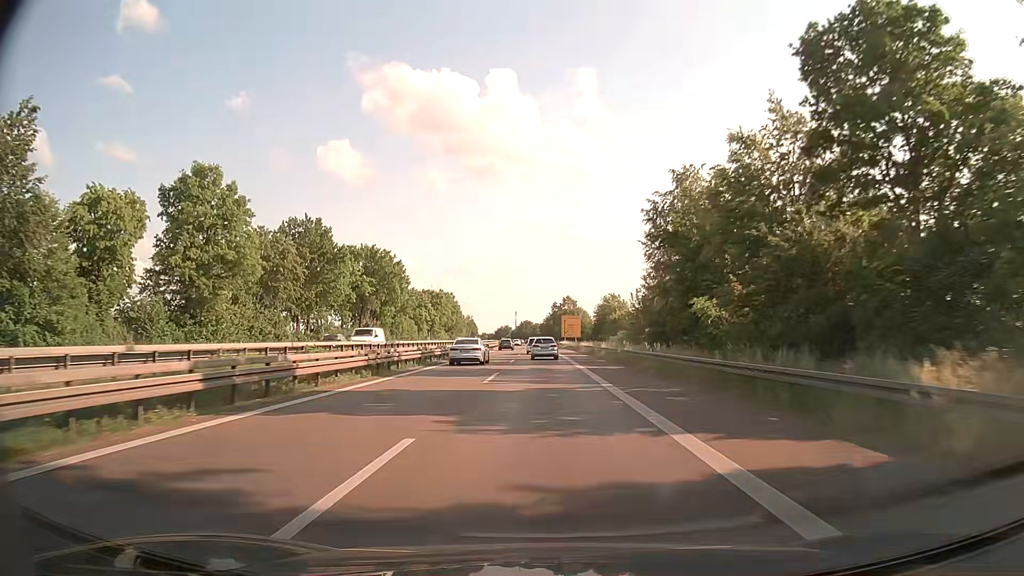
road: trunk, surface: asphalt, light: Day
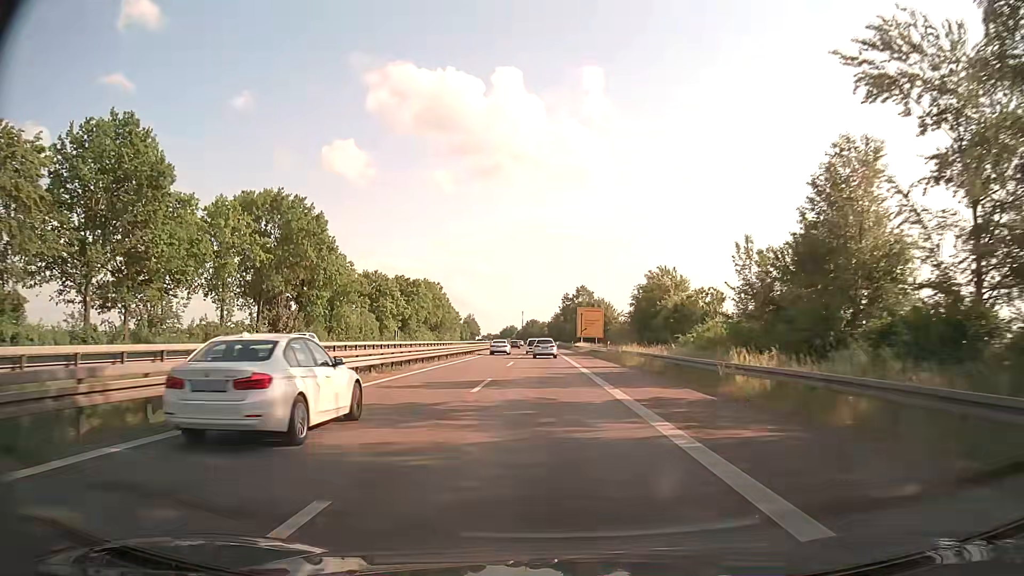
(-0.4, +39.9) m; -1°
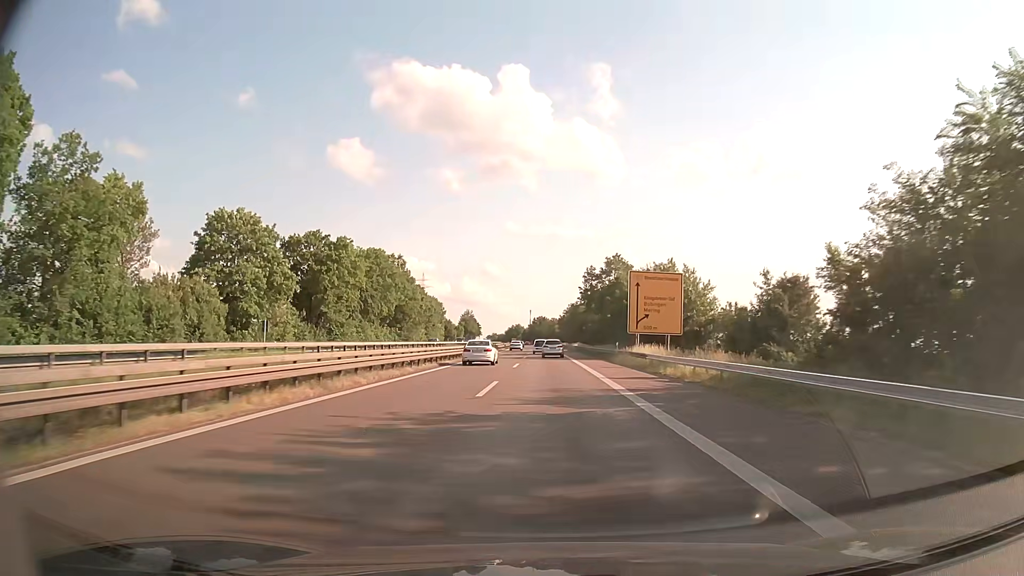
(-0.6, +55.8) m; -1°
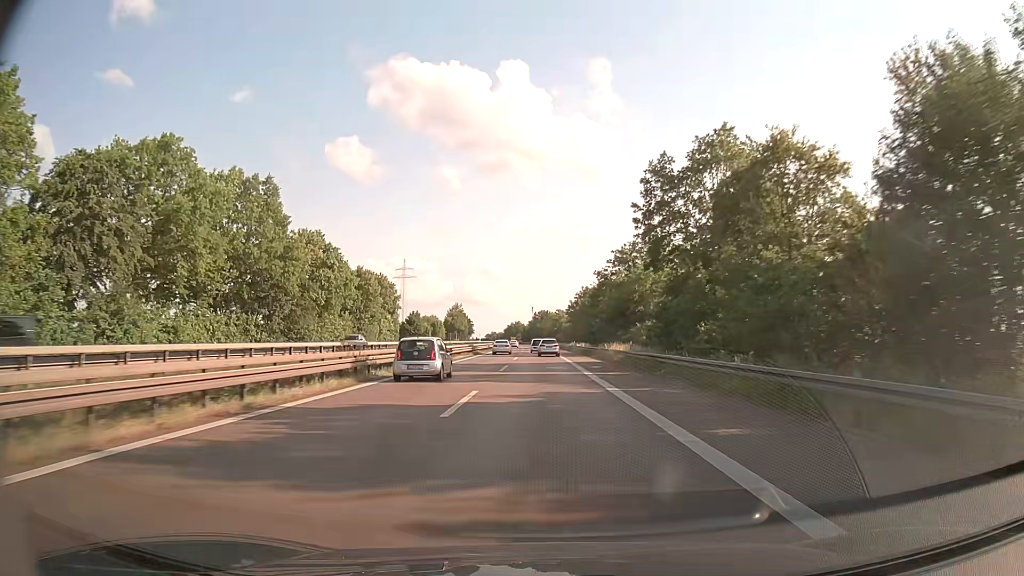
(0.0, +59.0) m; 0°
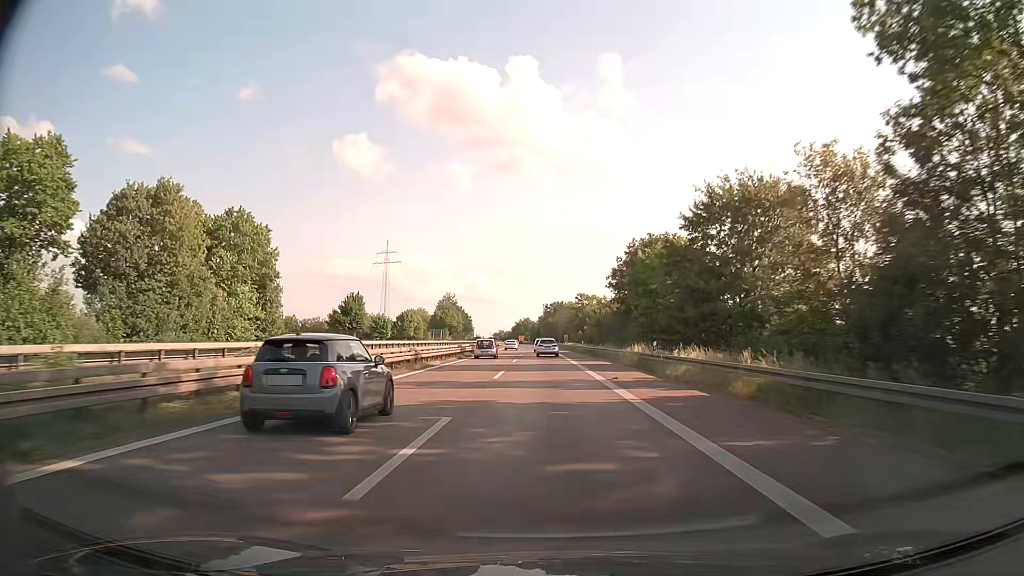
(-0.9, +60.7) m; -1°
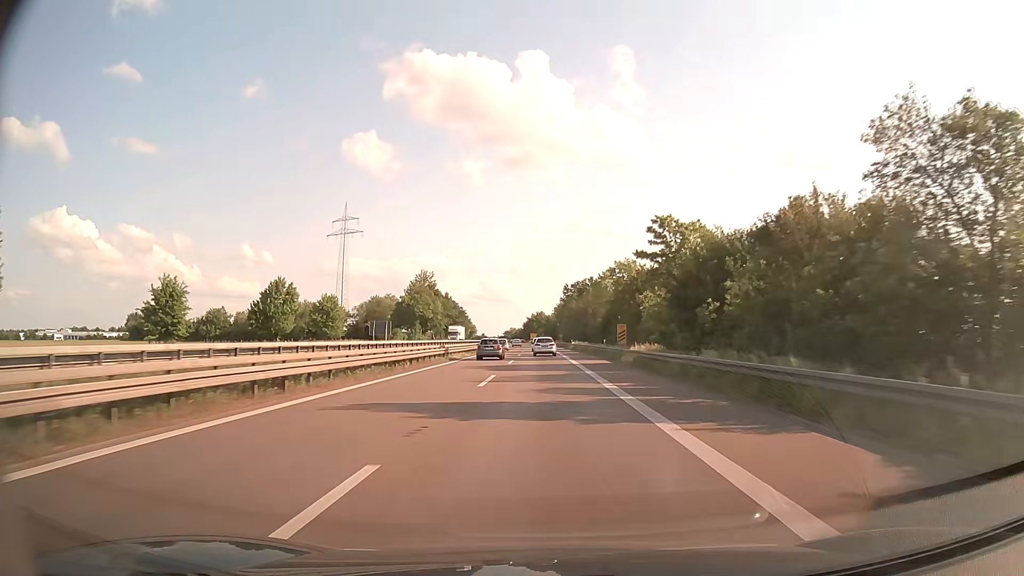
(-0.6, +77.1) m; -1°
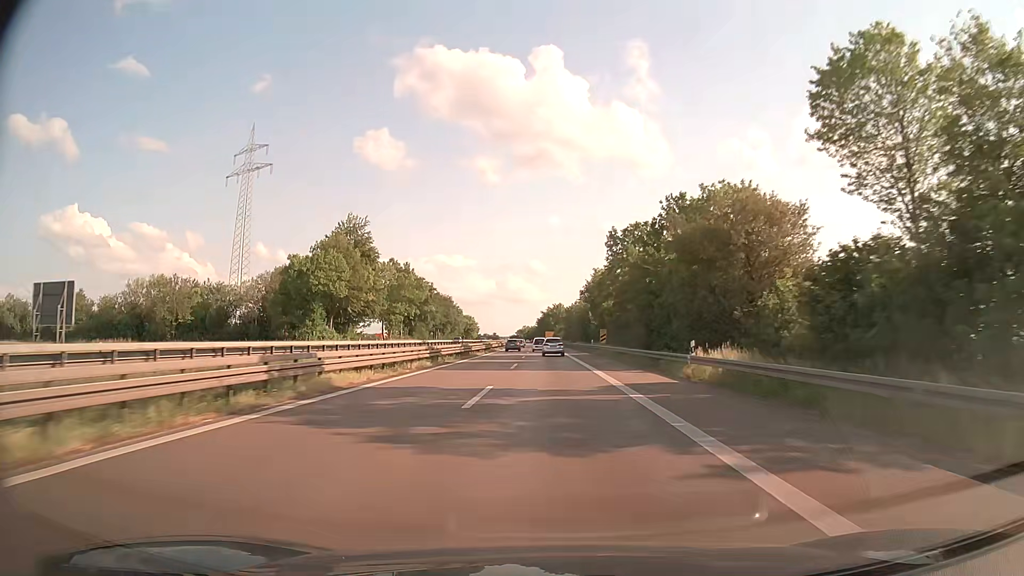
(-1.0, +78.5) m; -1°
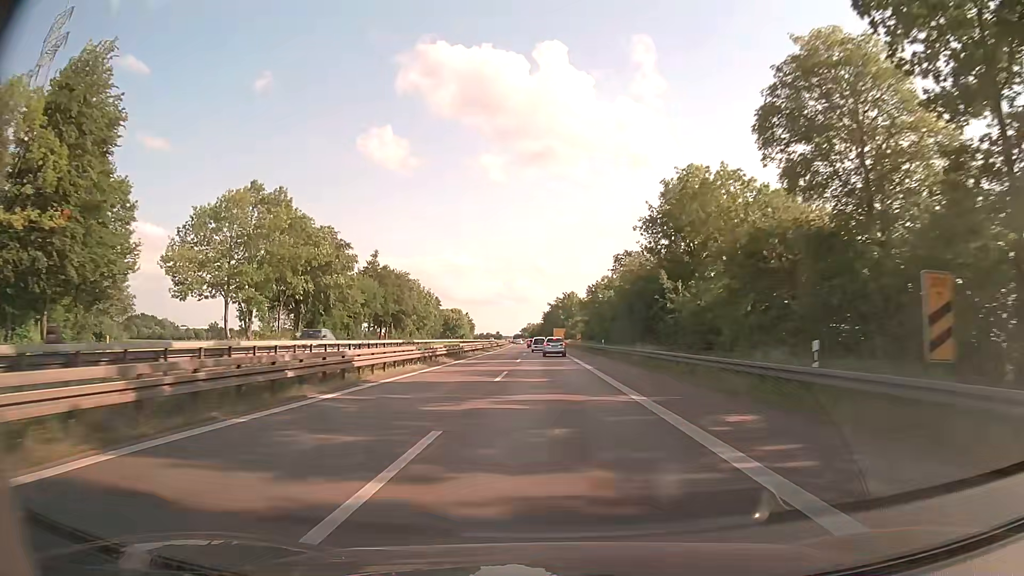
(-0.3, +63.8) m; -1°
(0, +10) (0, +20) (0, +30) (0, +40) (0, +50) (0, +60) (0, +70) (-1, +80) (-1, +90) (-1, +100) m
